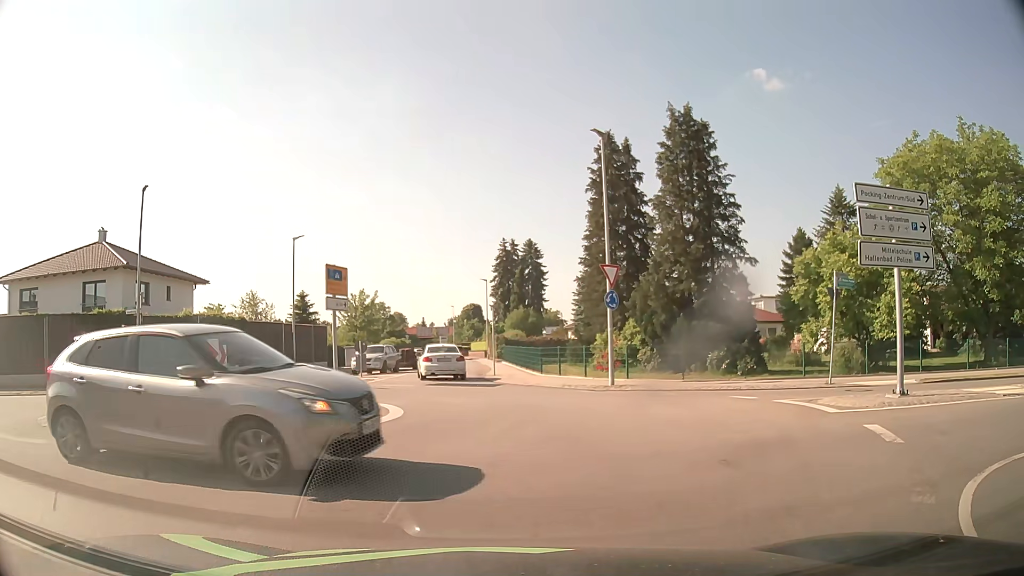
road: secondary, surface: asphalt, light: Day
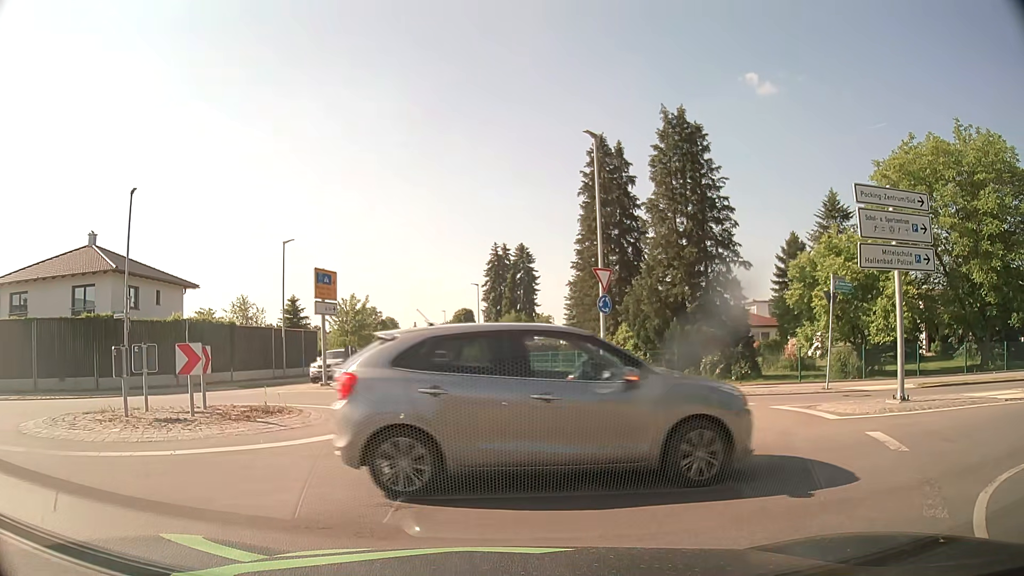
(0.0, +0.4) m; 0°
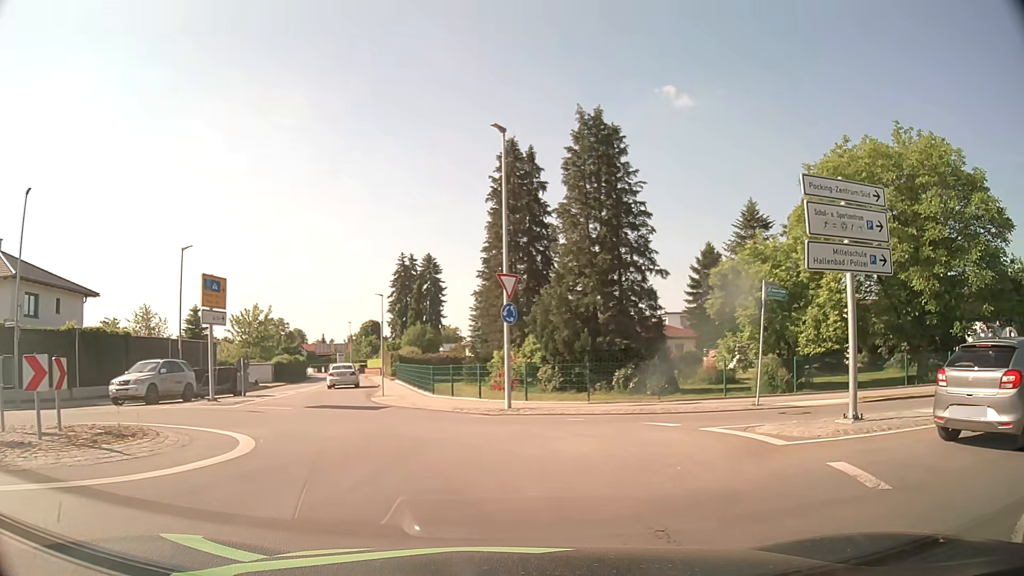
(+0.2, +2.0) m; +10°
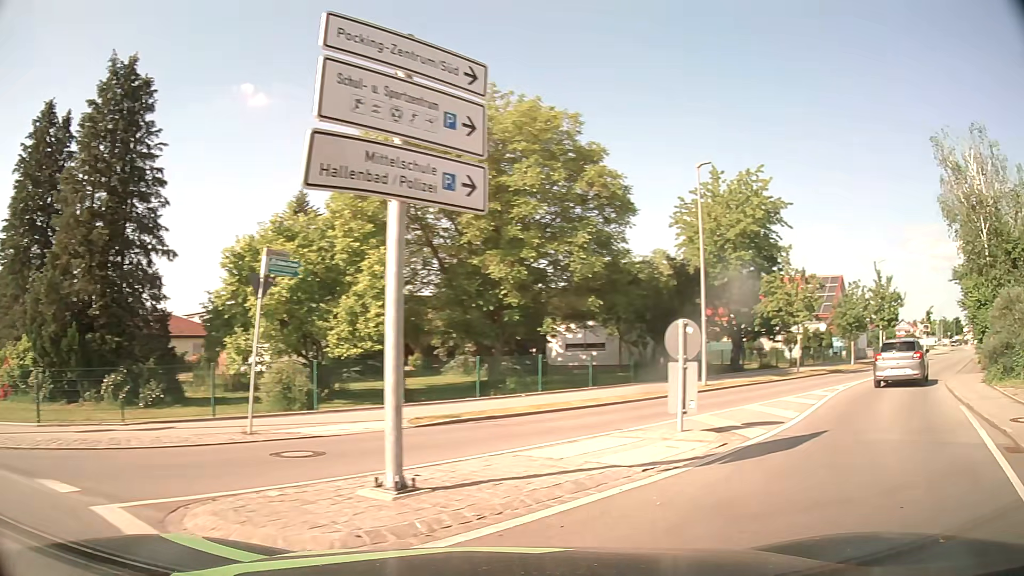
(+1.9, +5.9) m; +38°
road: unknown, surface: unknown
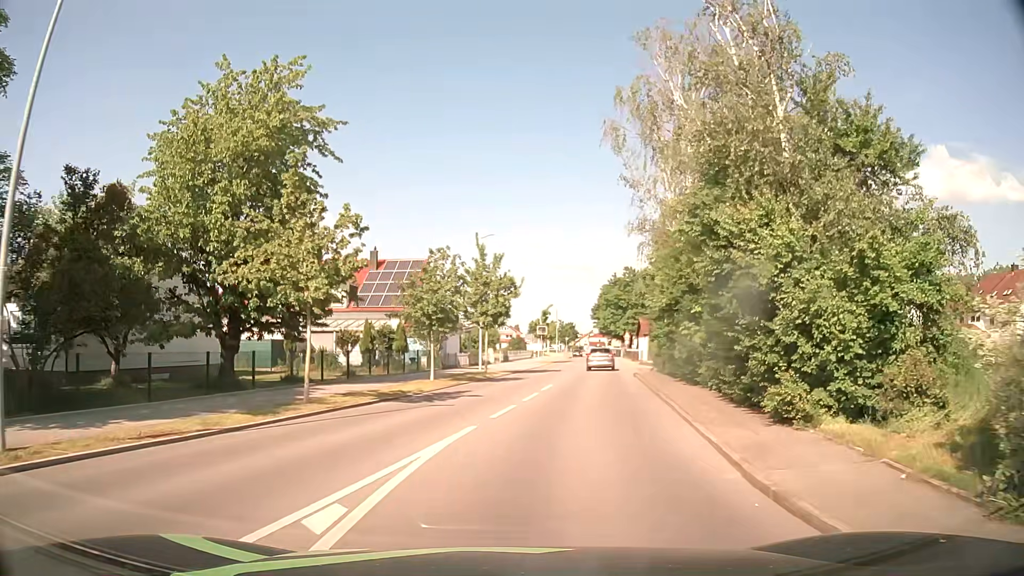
(+7.5, +14.7) m; +34°
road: unclassified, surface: asphalt
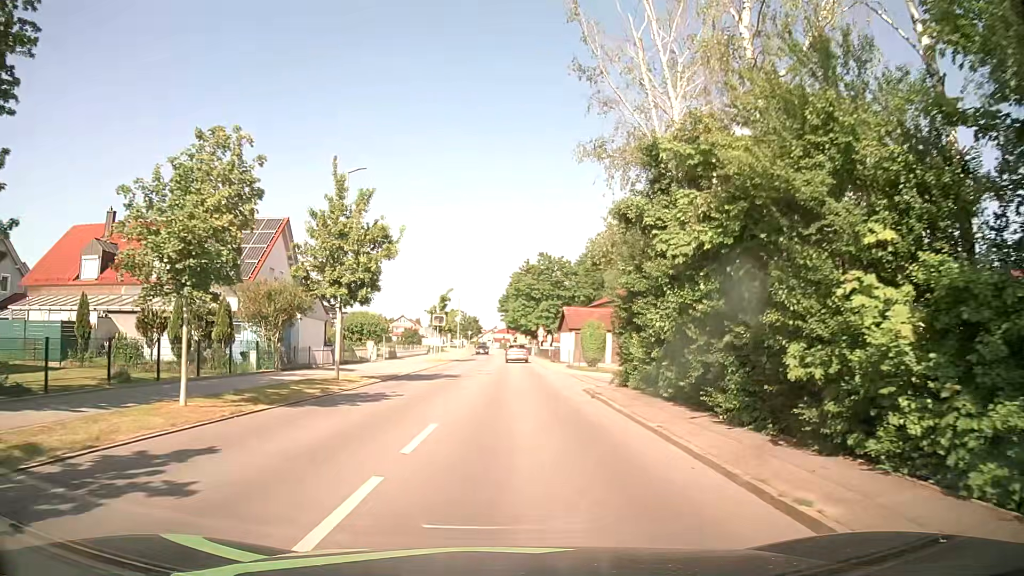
(+0.9, +14.2) m; +8°
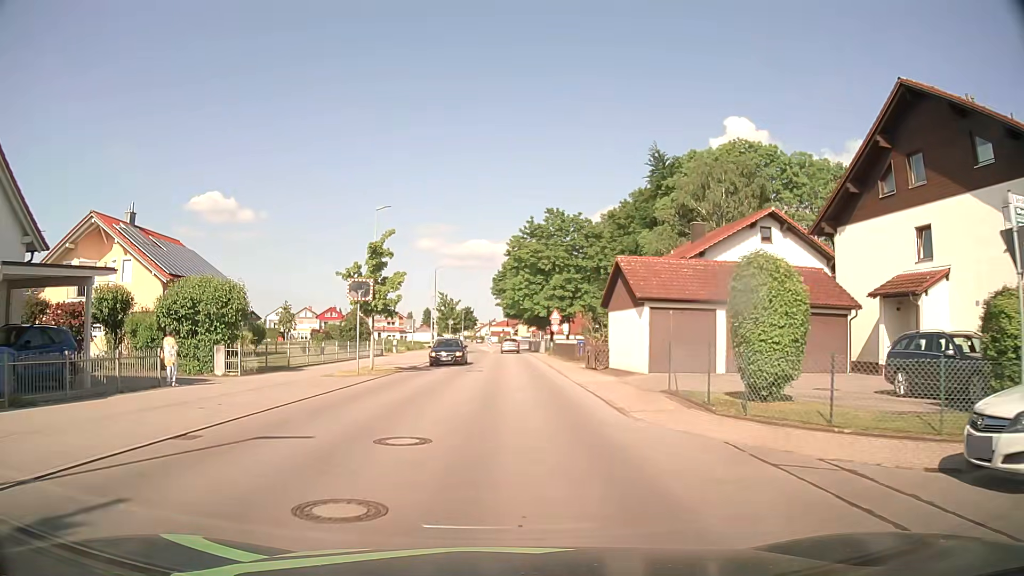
(+0.2, +27.2) m; 0°
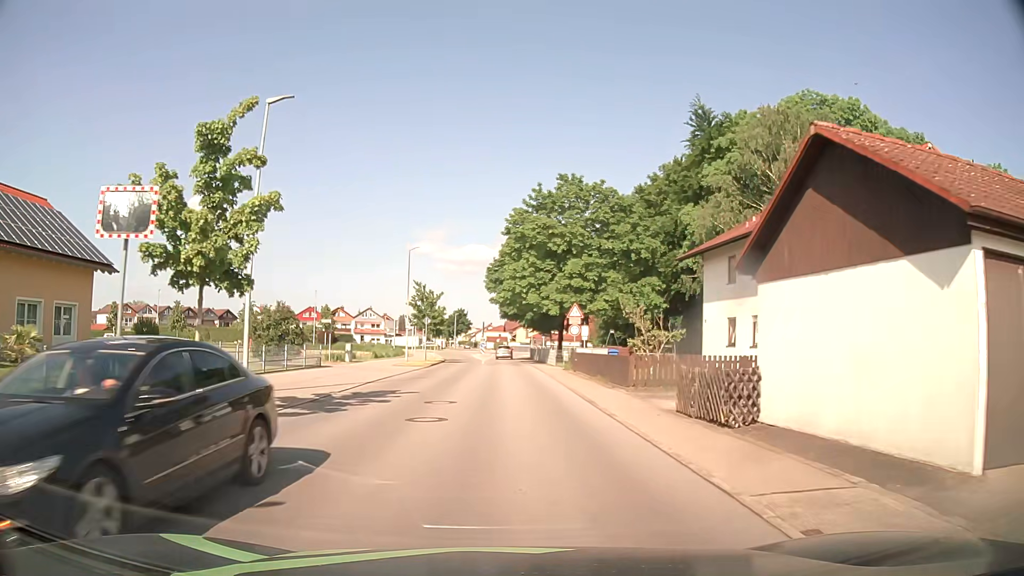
(0.0, +16.6) m; 0°
(0, +10) (0, +20) (0, +30) (0, +40) (0, +50) (-1, +60) (-1, +70) (0, +80) (+1, +90) (+3, +100) m
